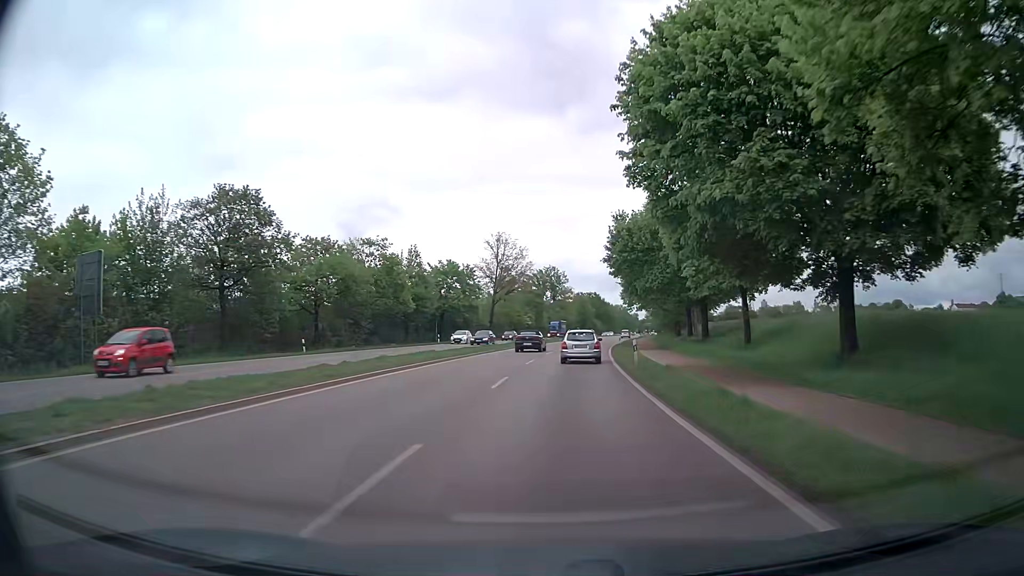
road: primary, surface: asphalt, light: Day
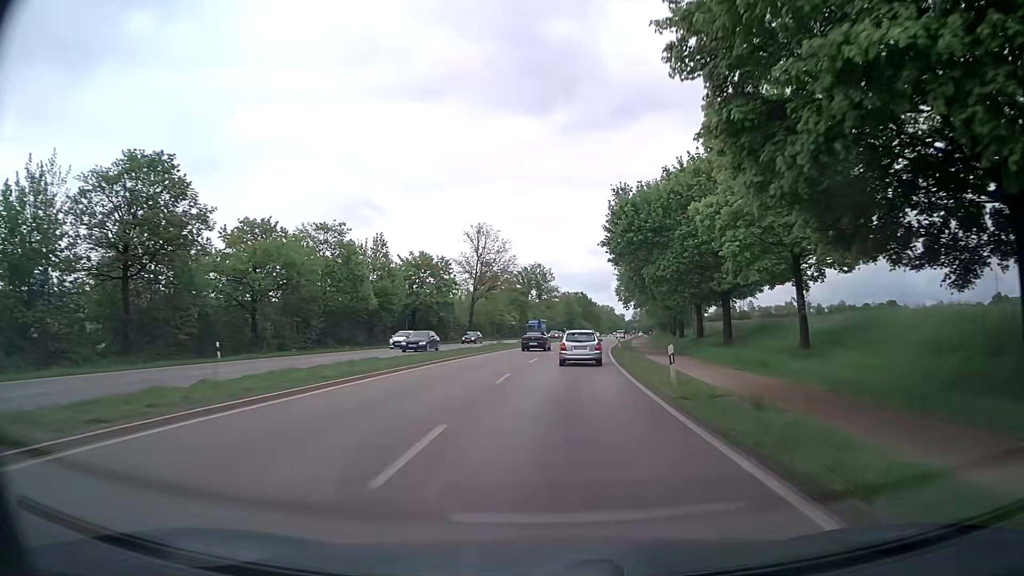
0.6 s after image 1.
(+0.2, +10.2) m; +2°
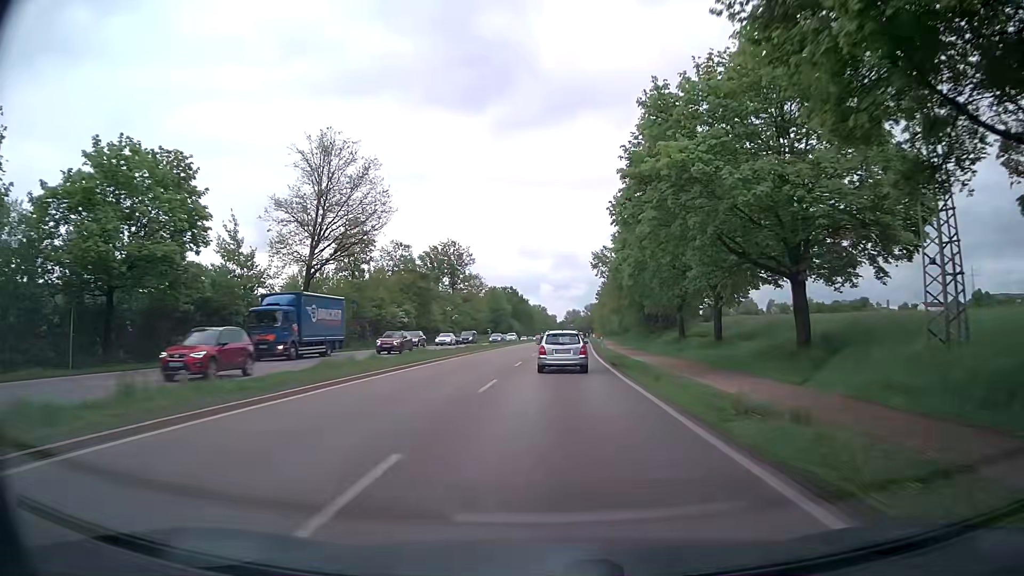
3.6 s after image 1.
(+2.4, +49.7) m; +6°
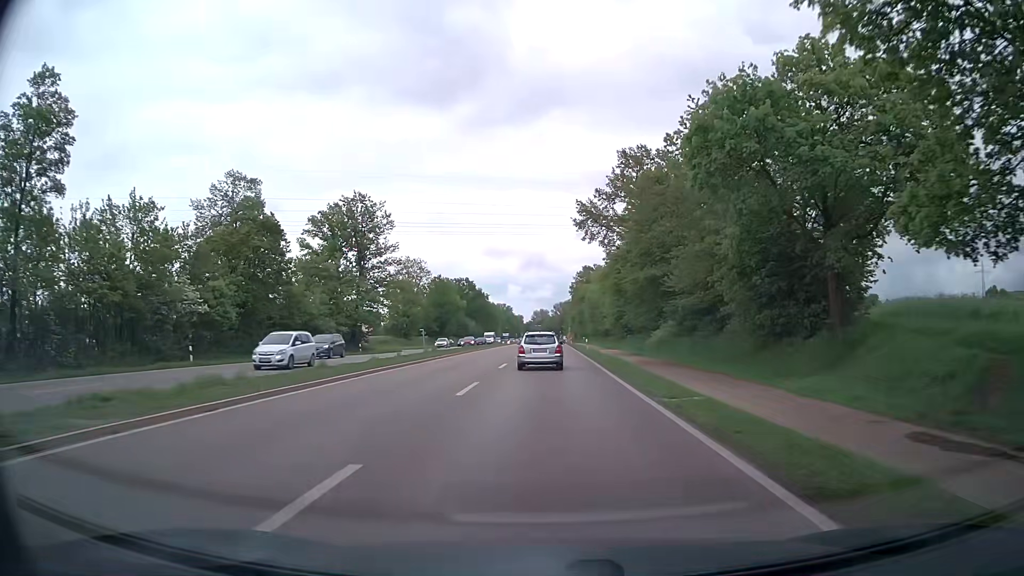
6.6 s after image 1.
(+0.8, +48.2) m; +2°
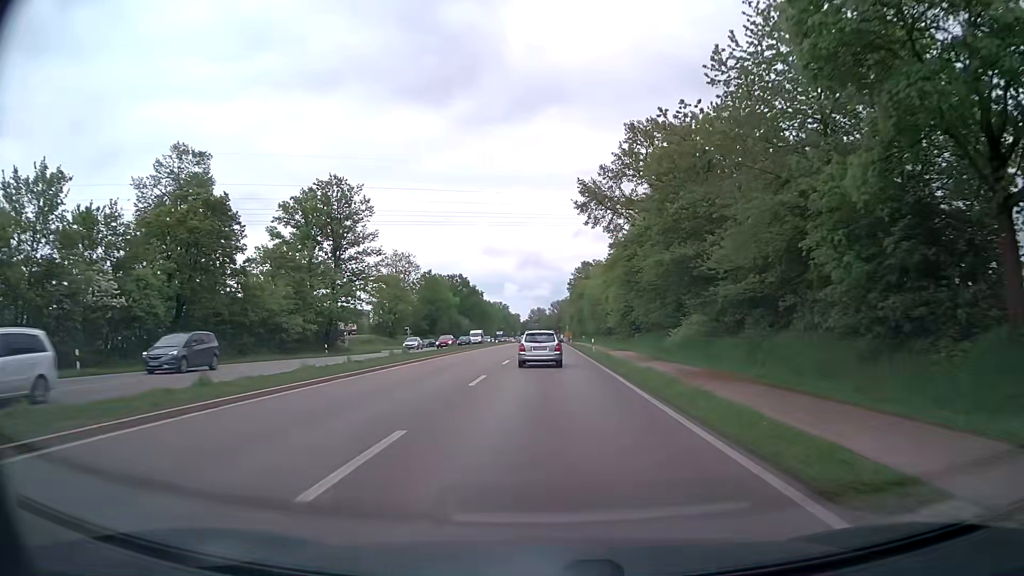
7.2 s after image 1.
(0.0, +9.6) m; +1°
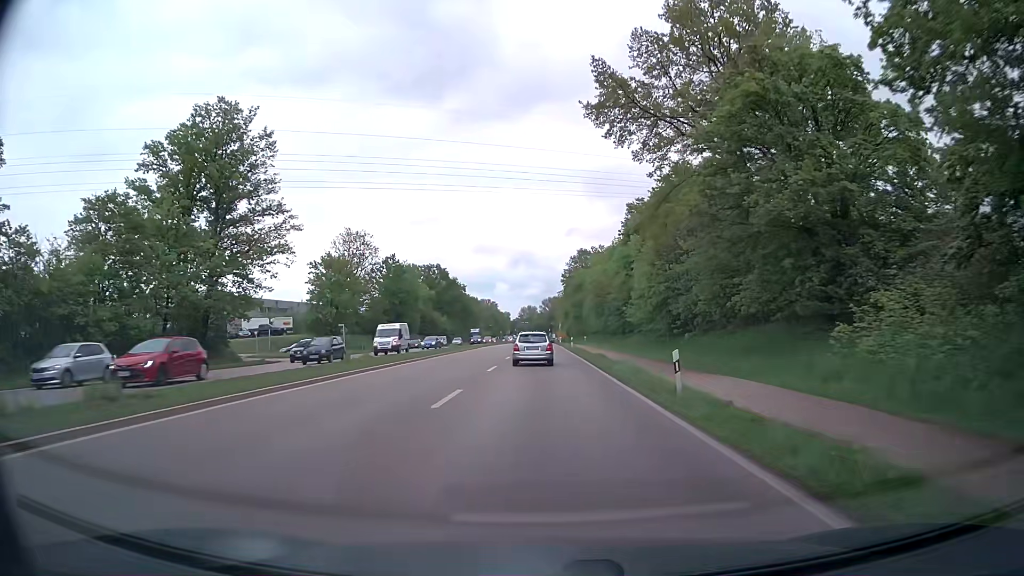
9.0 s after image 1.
(+0.1, +28.9) m; +1°
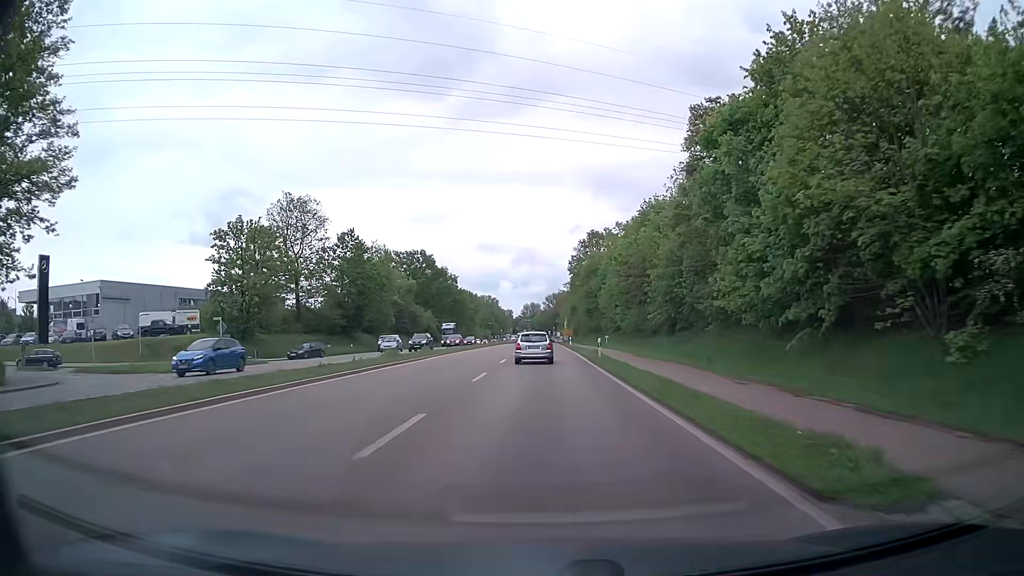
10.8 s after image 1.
(0.0, +29.0) m; 0°
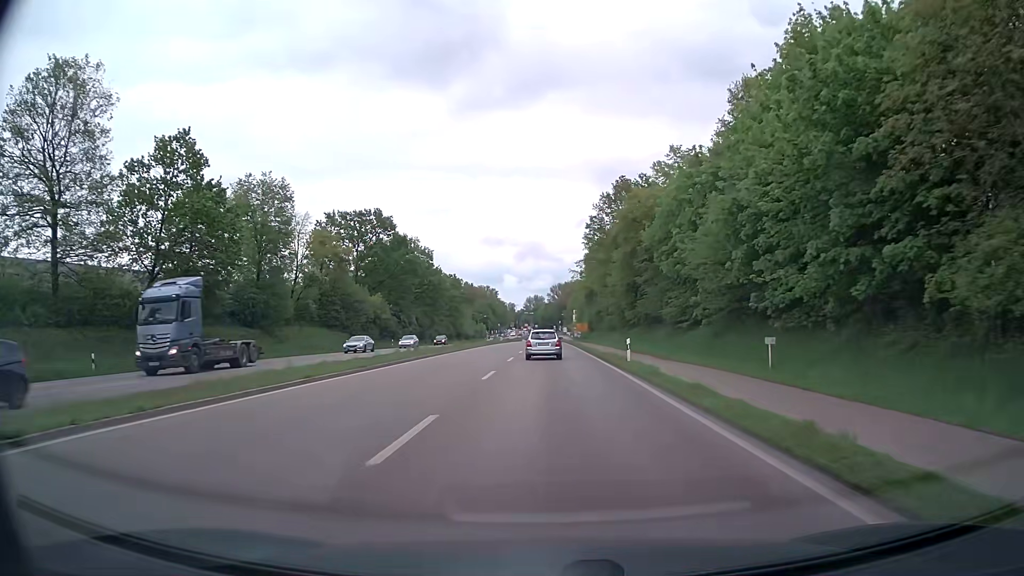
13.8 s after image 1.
(-0.2, +48.3) m; 0°
(0, +10) (0, +20) (0, +30) (0, +40) (0, +50) (0, +60) (0, +70) (0, +80) (0, +90) (0, +100) m
